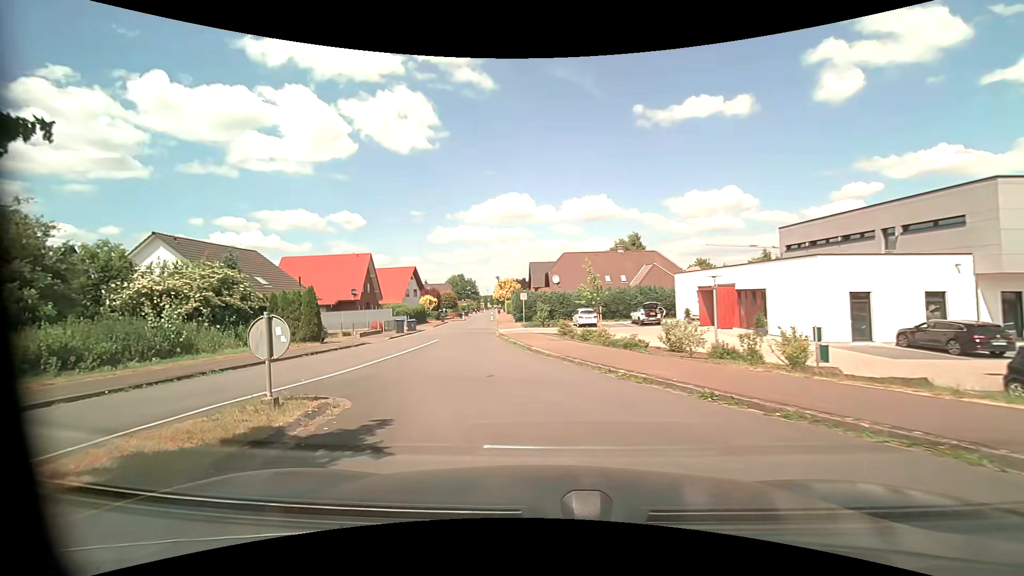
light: Day
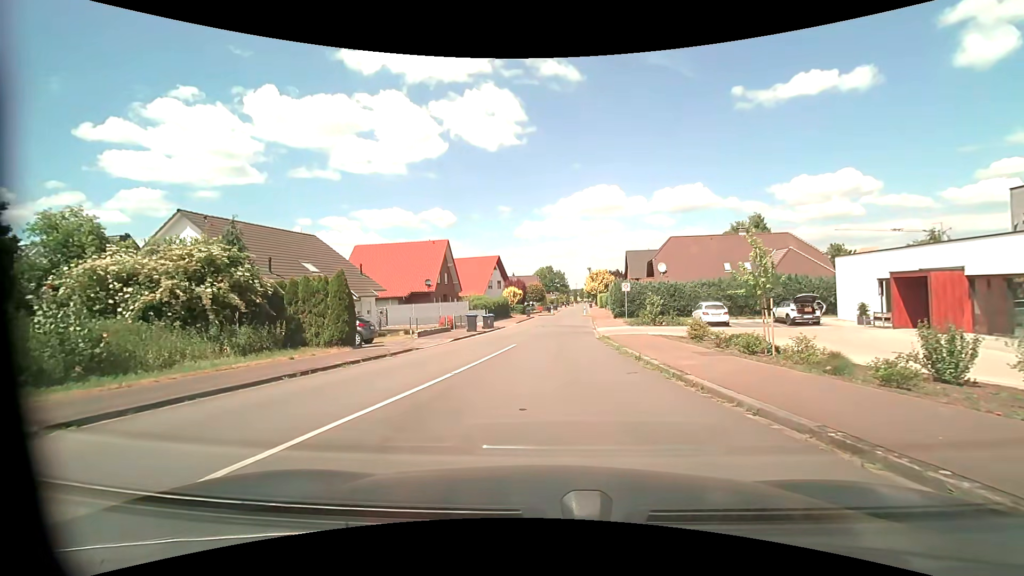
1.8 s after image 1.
(-1.0, +8.5) m; -11°
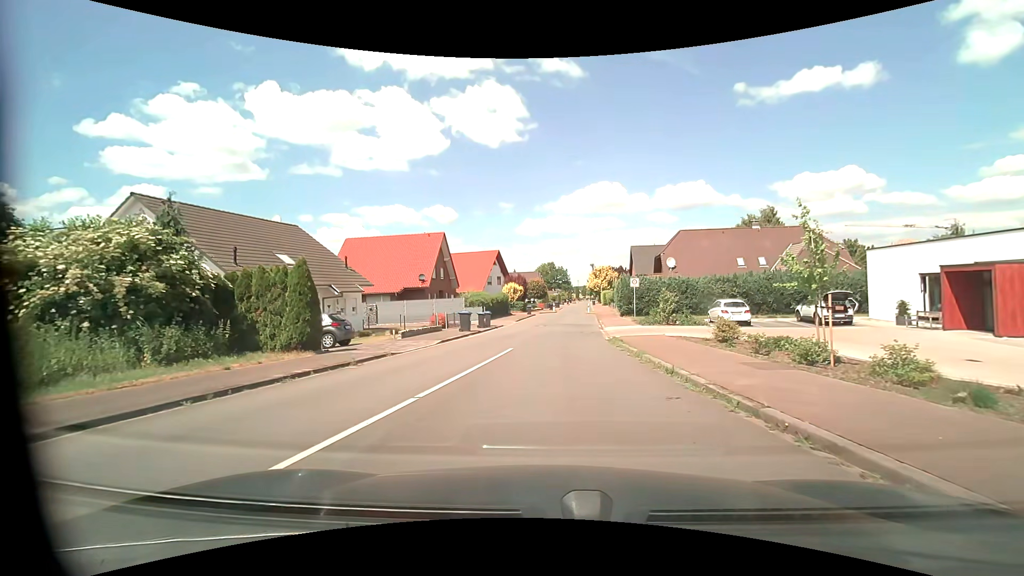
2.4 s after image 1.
(0.0, +3.2) m; -1°
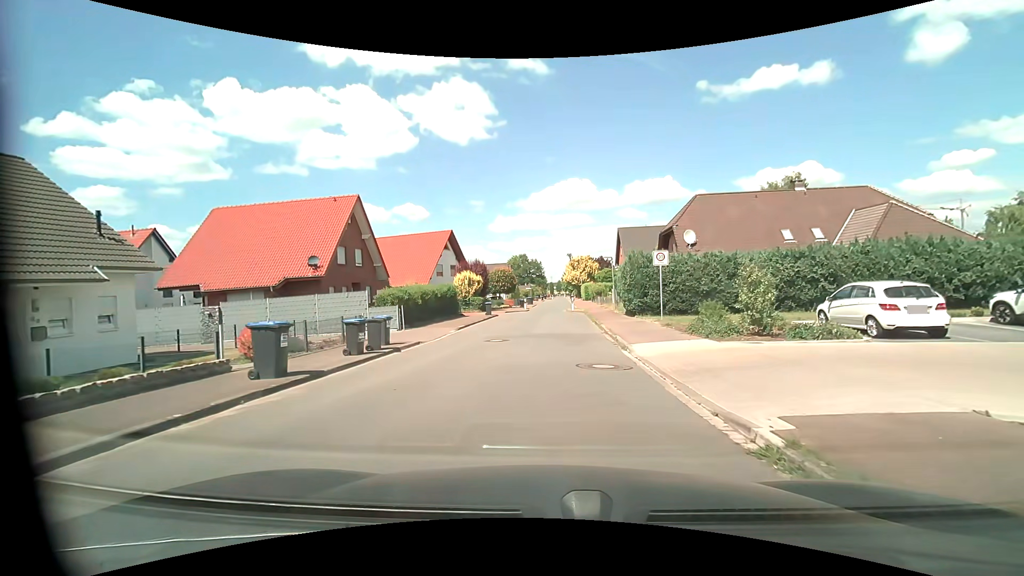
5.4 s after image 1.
(+0.6, +17.0) m; +4°
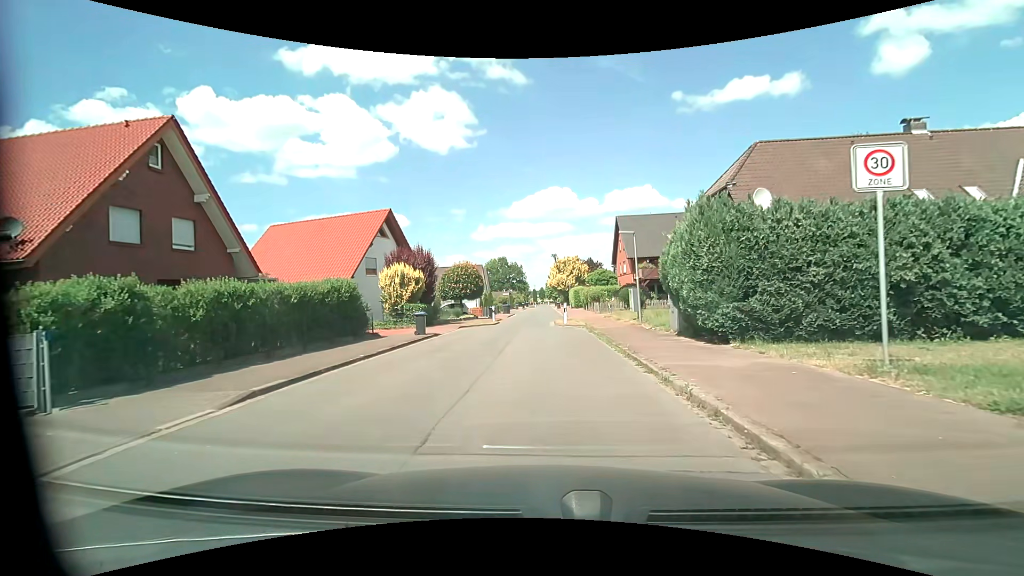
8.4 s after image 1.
(+0.2, +15.9) m; +1°
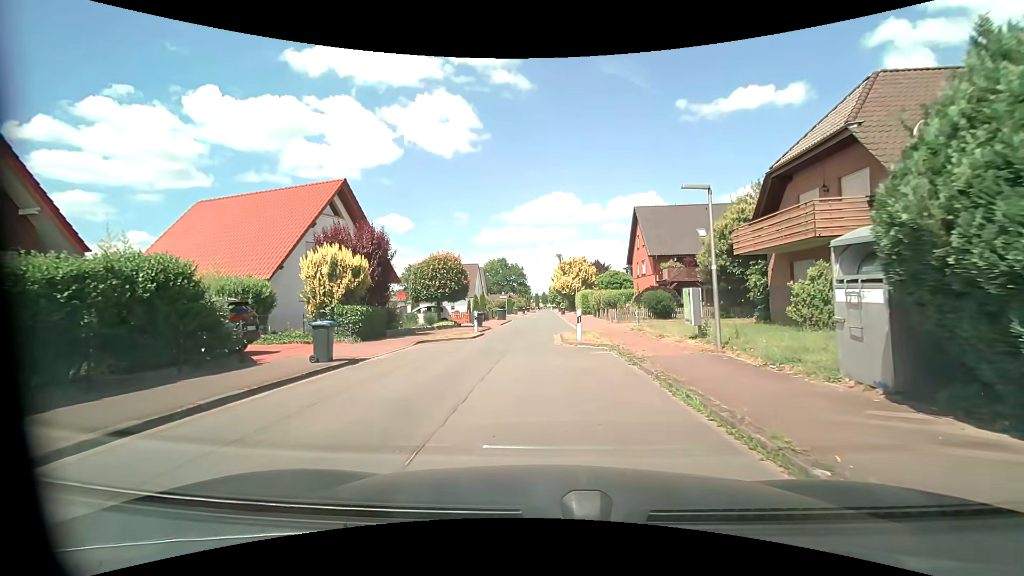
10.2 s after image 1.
(0.0, +9.5) m; 0°
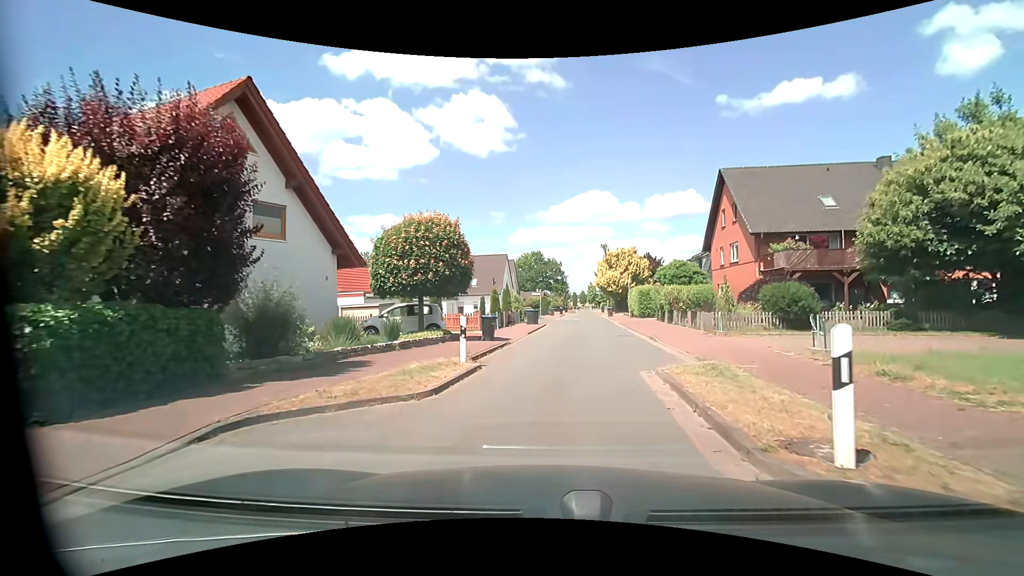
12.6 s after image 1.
(-0.5, +13.2) m; -4°
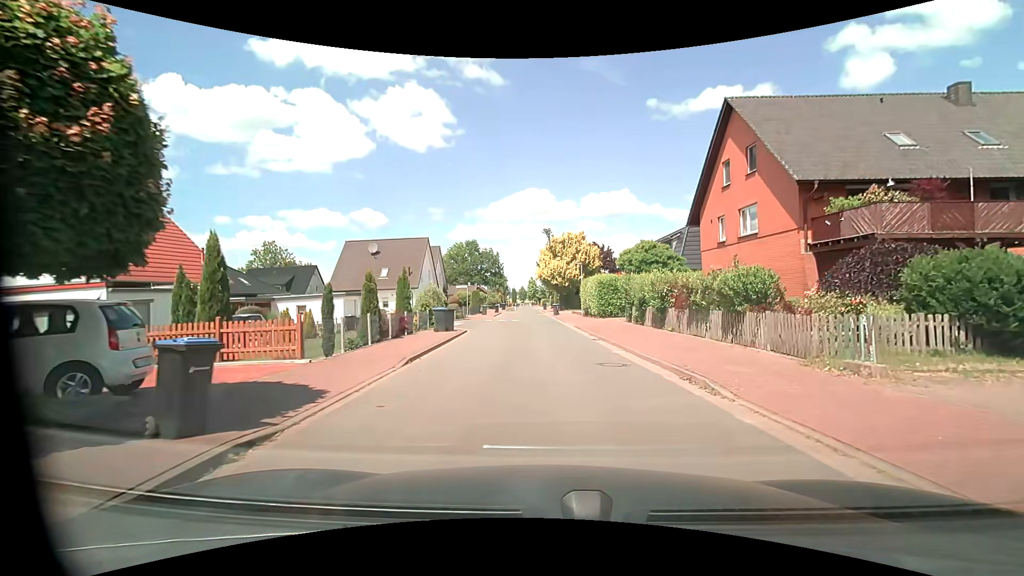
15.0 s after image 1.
(+0.6, +13.0) m; +6°
(0, +10) (0, +20) (0, +30) (0, +40) (-1, +50) (-1, +60) (-1, +70) (-2, +80) (-2, +90) (-3, +100) m
